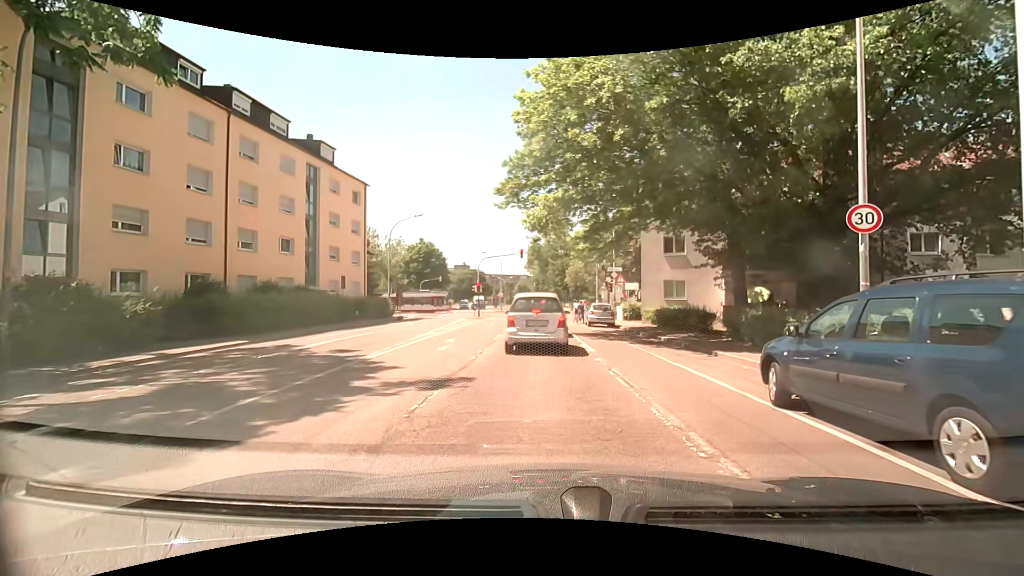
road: residential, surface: asphalt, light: Day
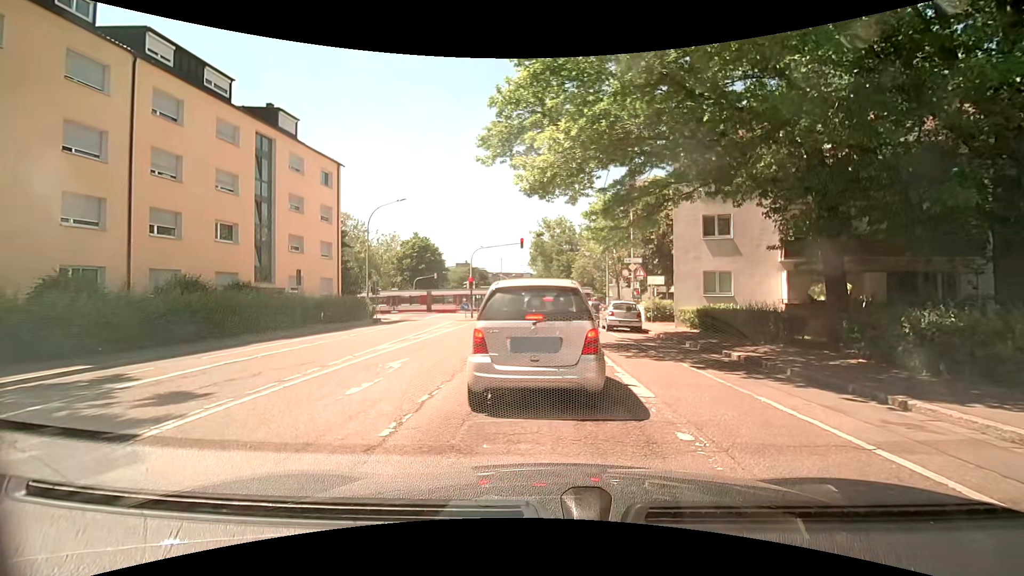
(-0.1, +6.7) m; -2°
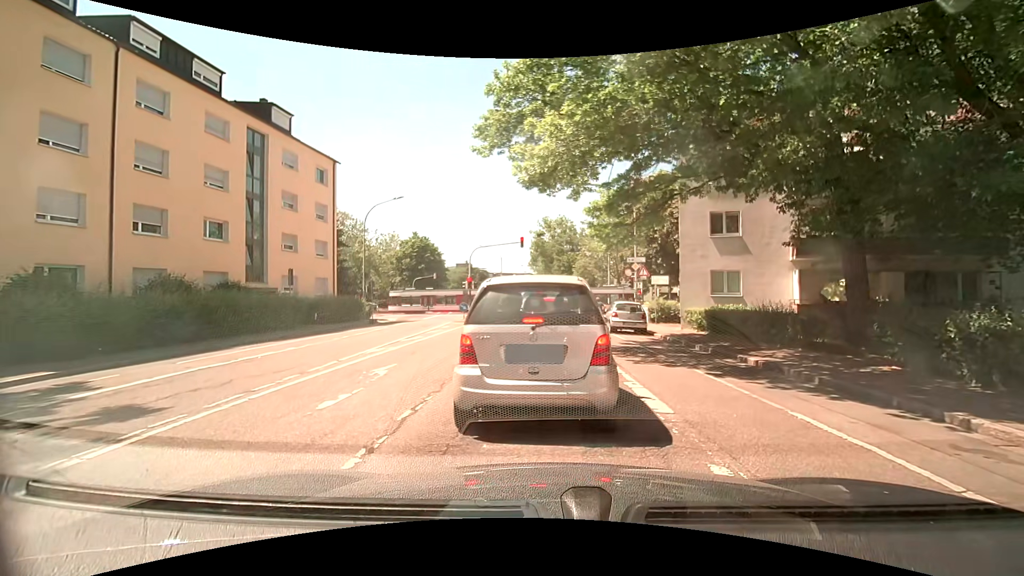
(0.0, +0.9) m; -1°
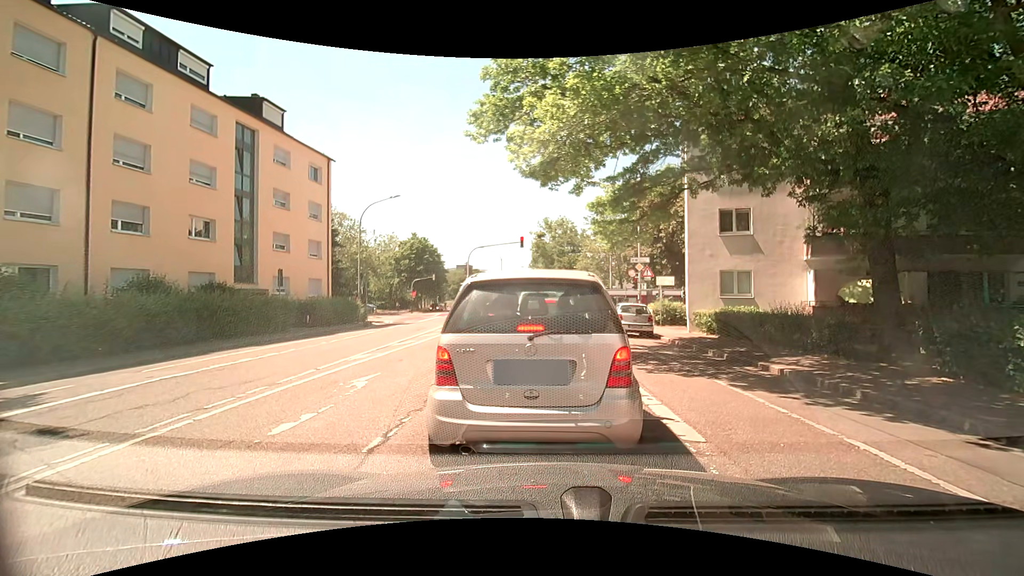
(0.0, +1.1) m; 0°
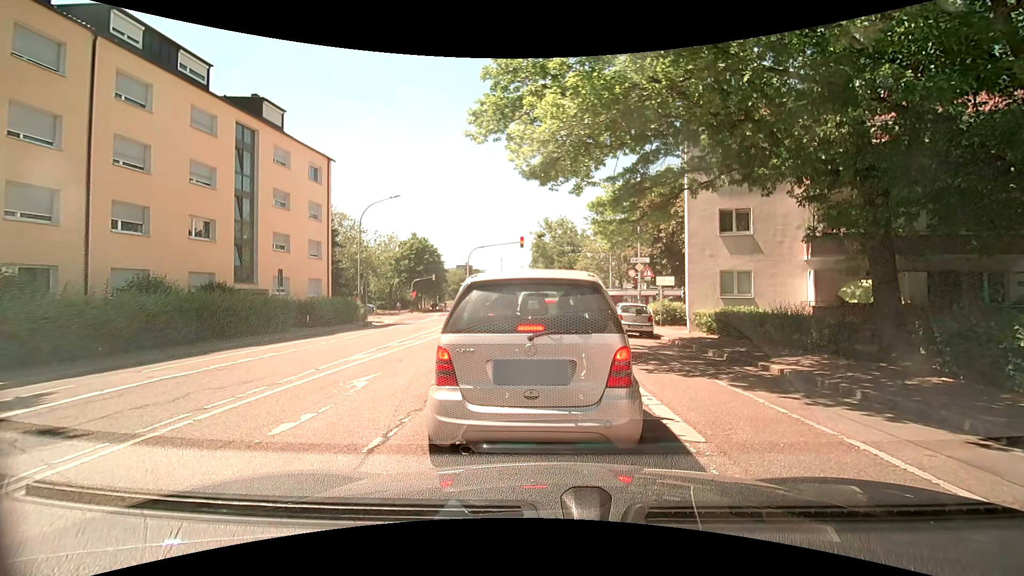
(0.0, 0.0) m; 0°
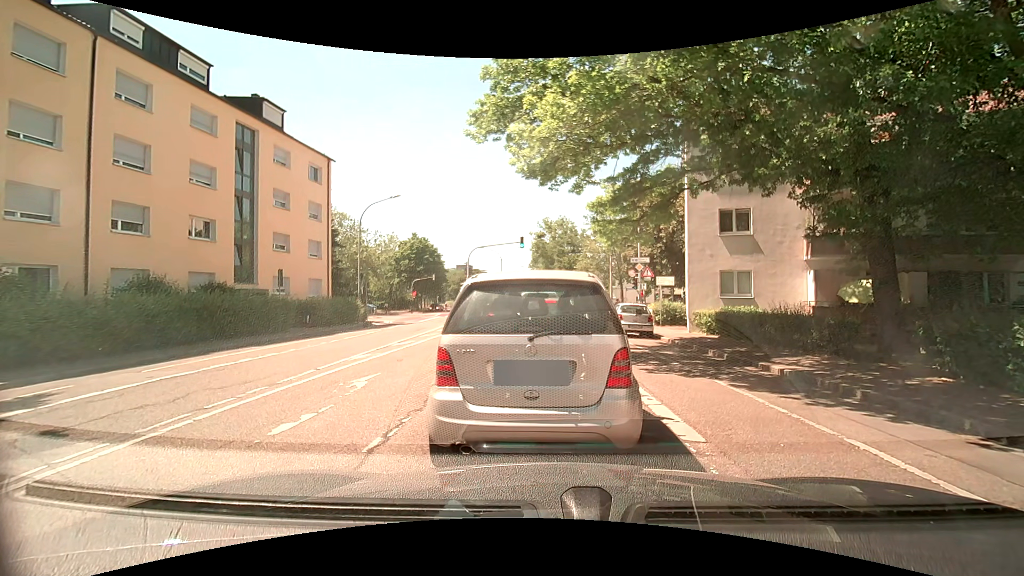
(0.0, 0.0) m; 0°
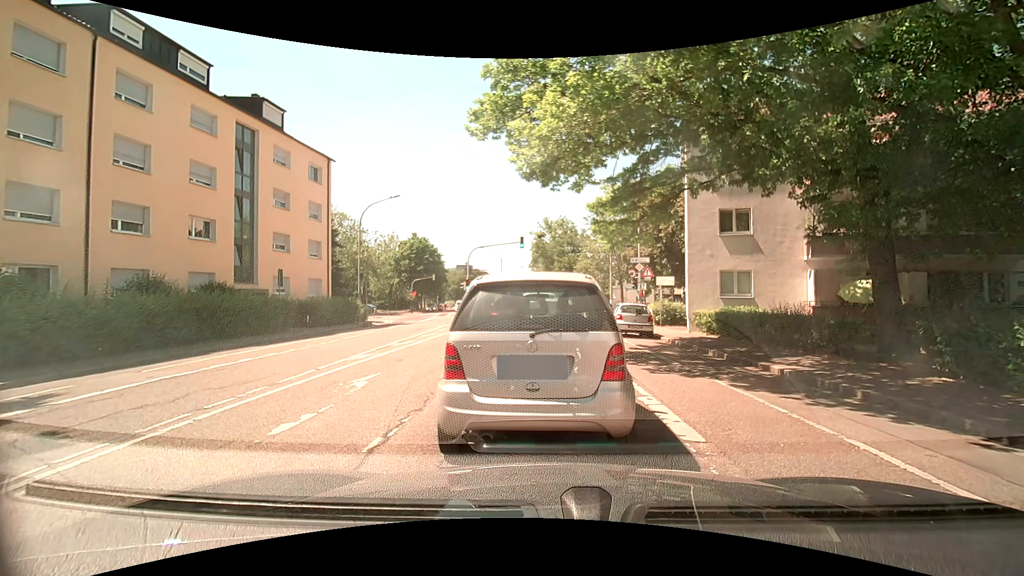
(0.0, 0.0) m; 0°
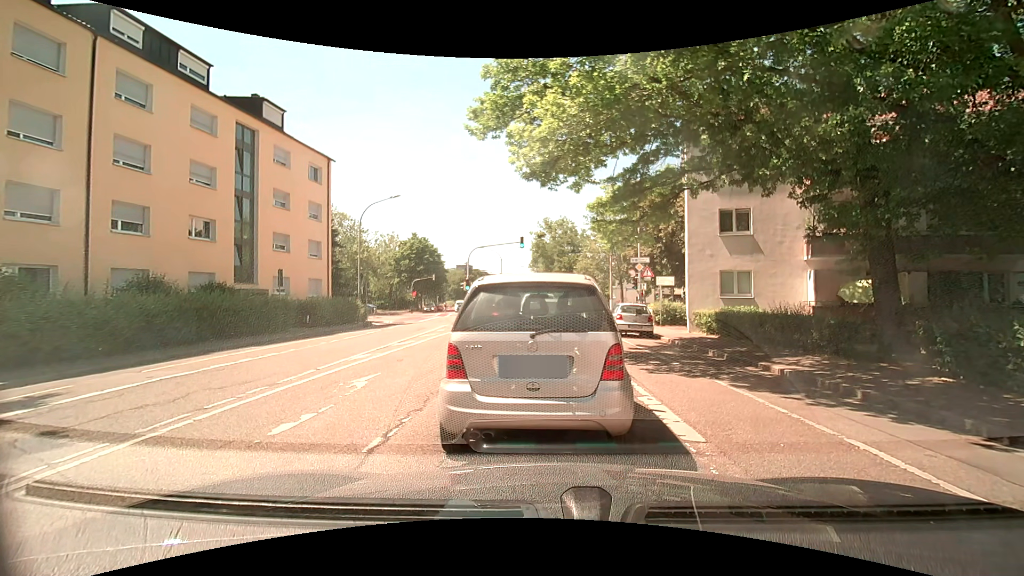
(0.0, 0.0) m; 0°
